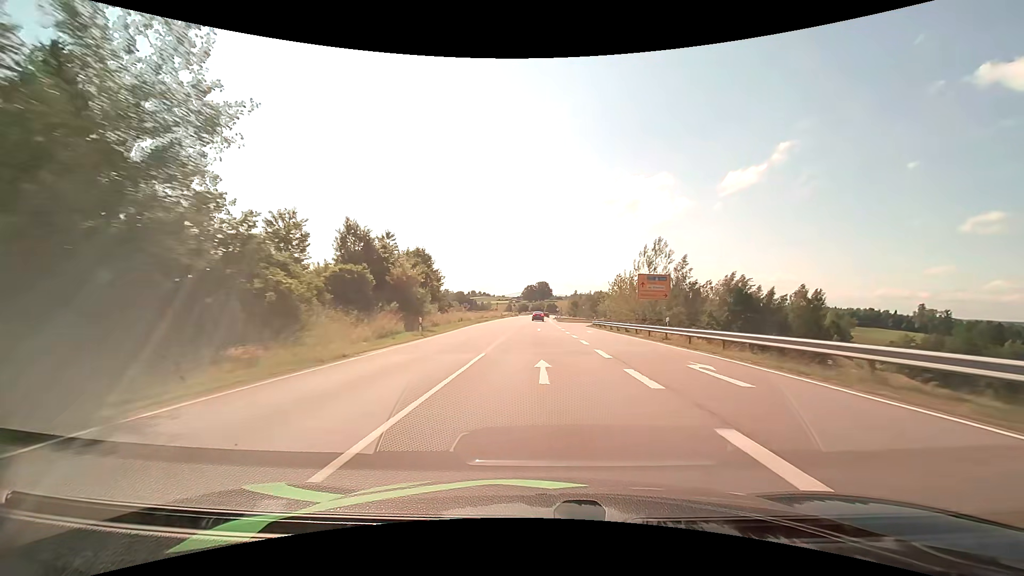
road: primary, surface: asphalt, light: Day
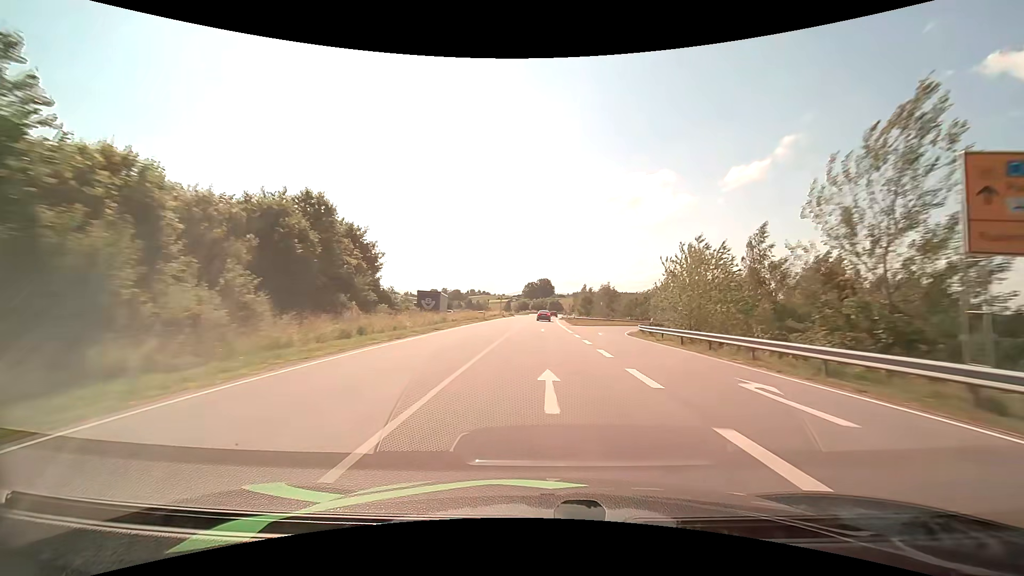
(-0.1, +30.0) m; 0°
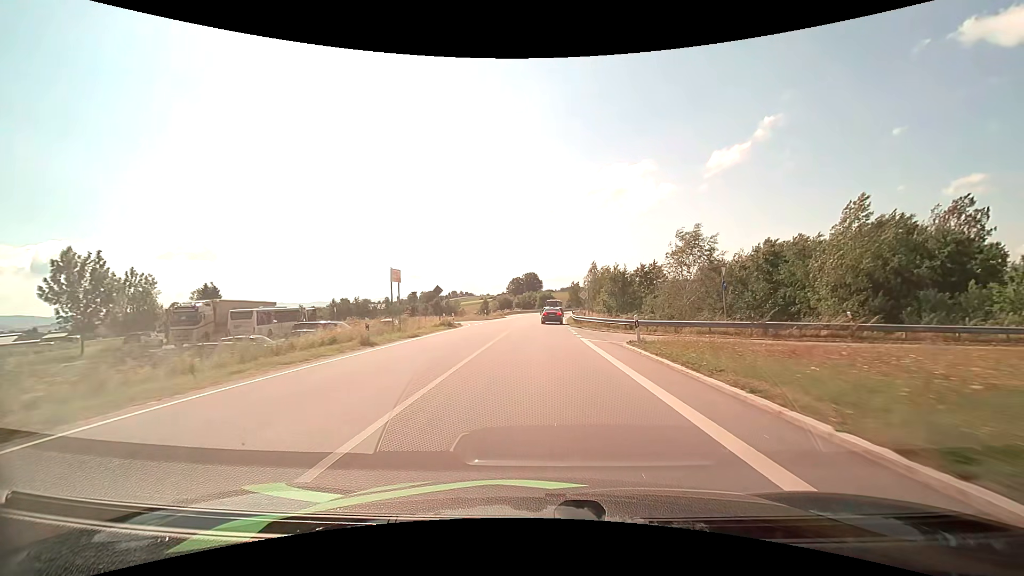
(+0.4, +58.3) m; +1°
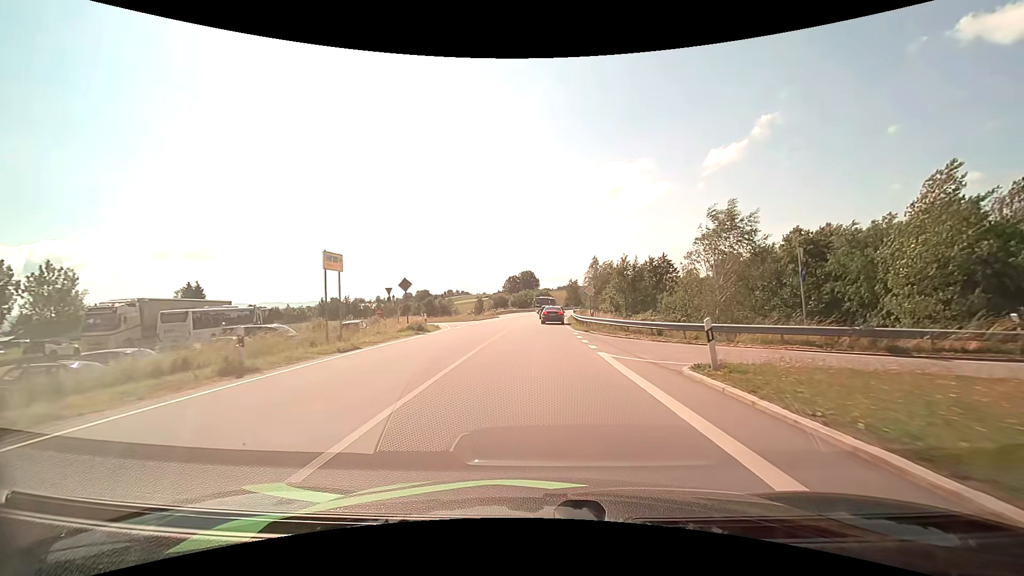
(0.0, +7.7) m; 0°
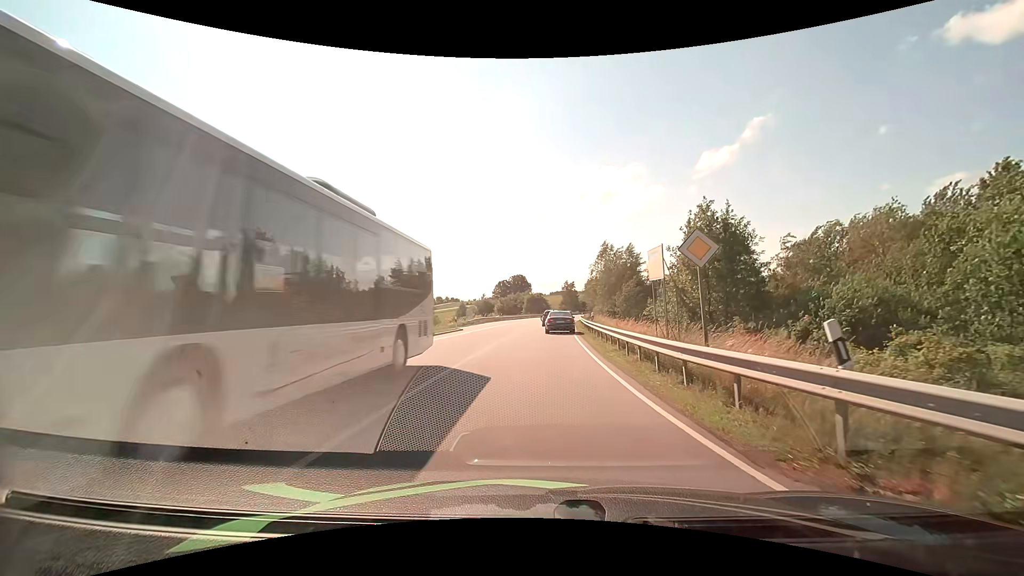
(+0.3, +25.1) m; +1°
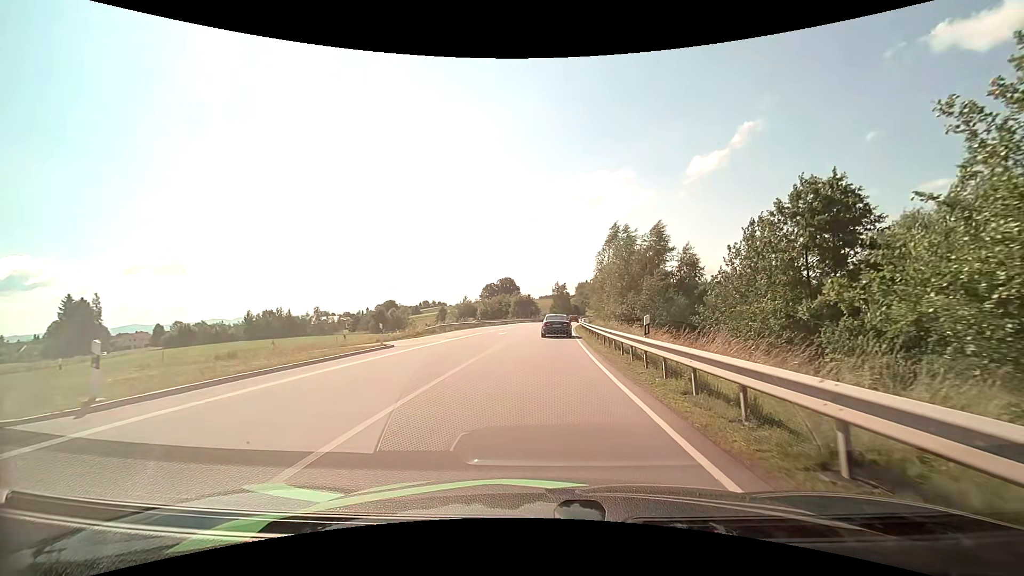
(+0.2, +17.0) m; +1°
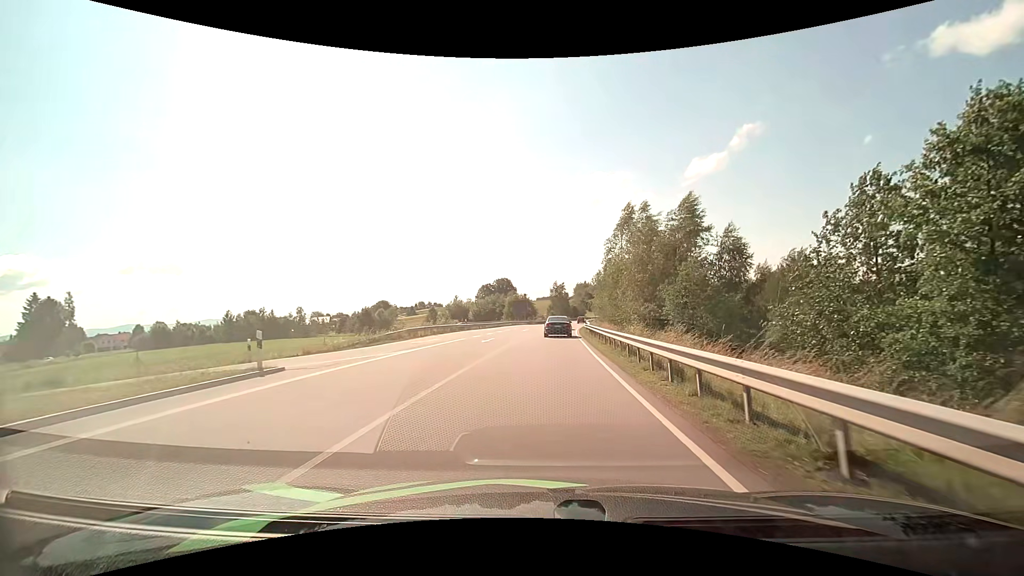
(+0.1, +10.2) m; 0°
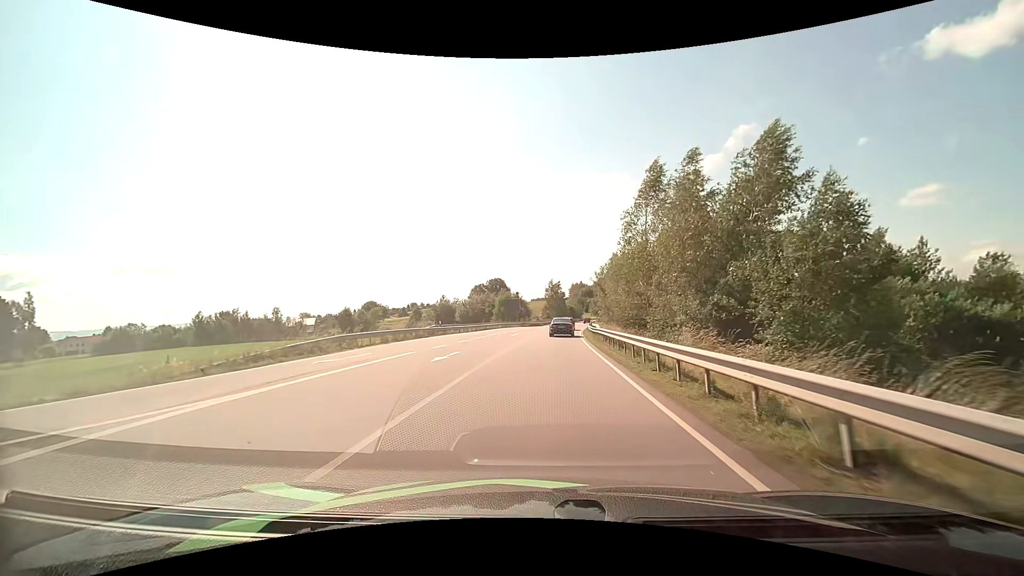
(+0.1, +12.0) m; +1°
(0, +10) (0, +20) (+1, +30) (+1, +40) (+2, +50) (+3, +60) (+3, +70) (+4, +80) (+6, +90) (+7, +100) m
